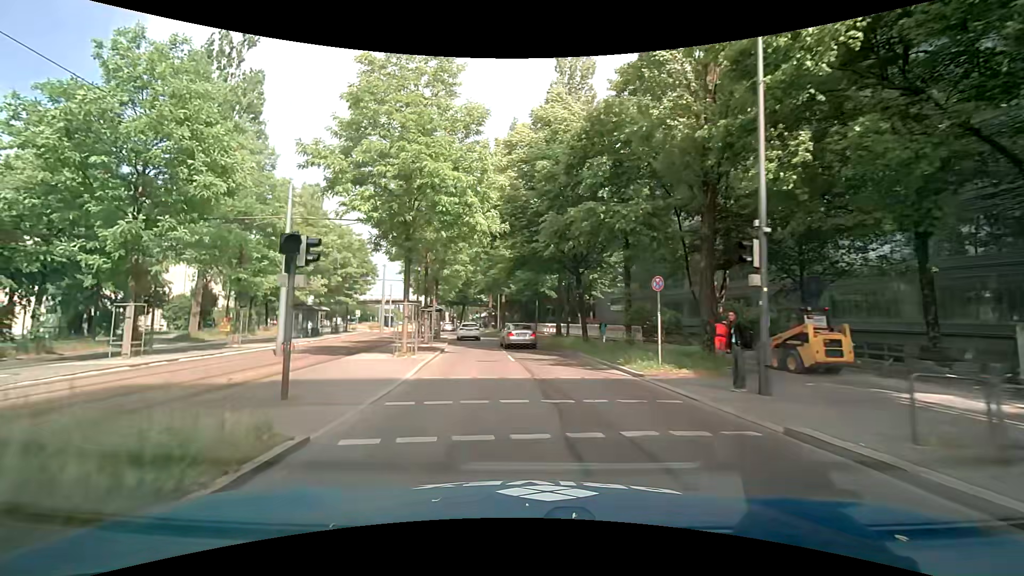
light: Day
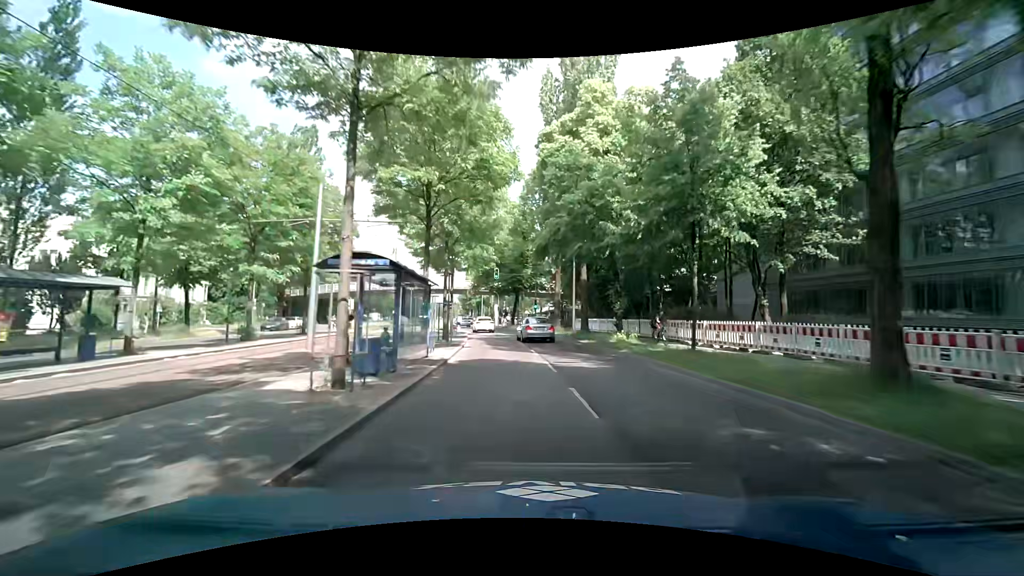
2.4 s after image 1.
(-3.2, +29.9) m; -8°
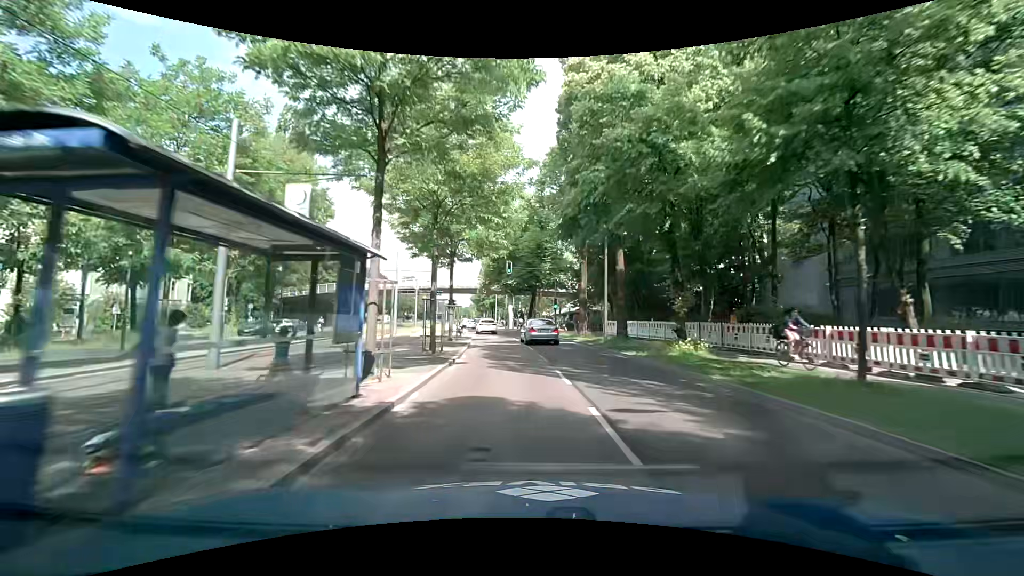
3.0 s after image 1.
(0.0, +7.7) m; -1°
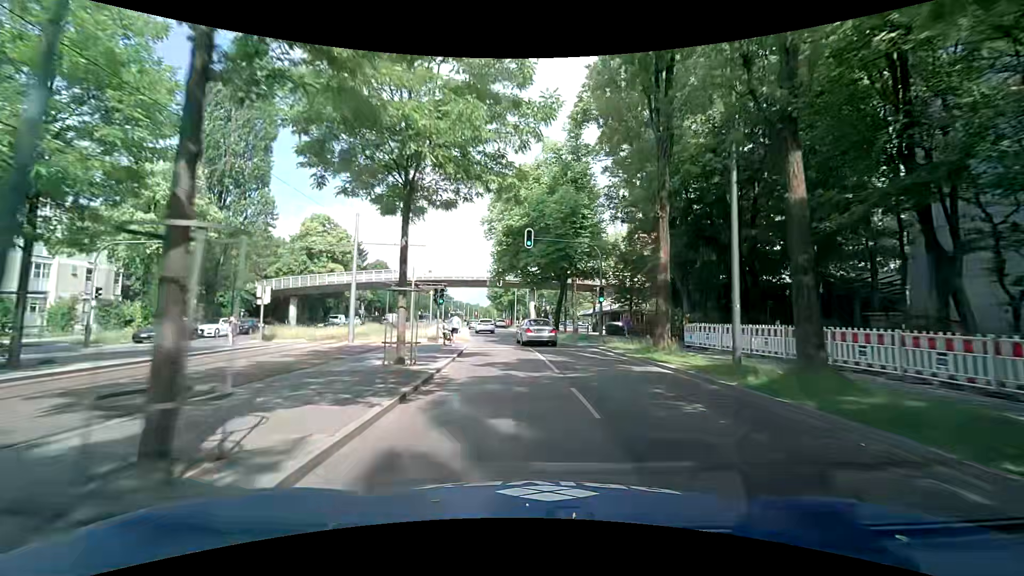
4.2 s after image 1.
(-0.5, +15.3) m; -3°
